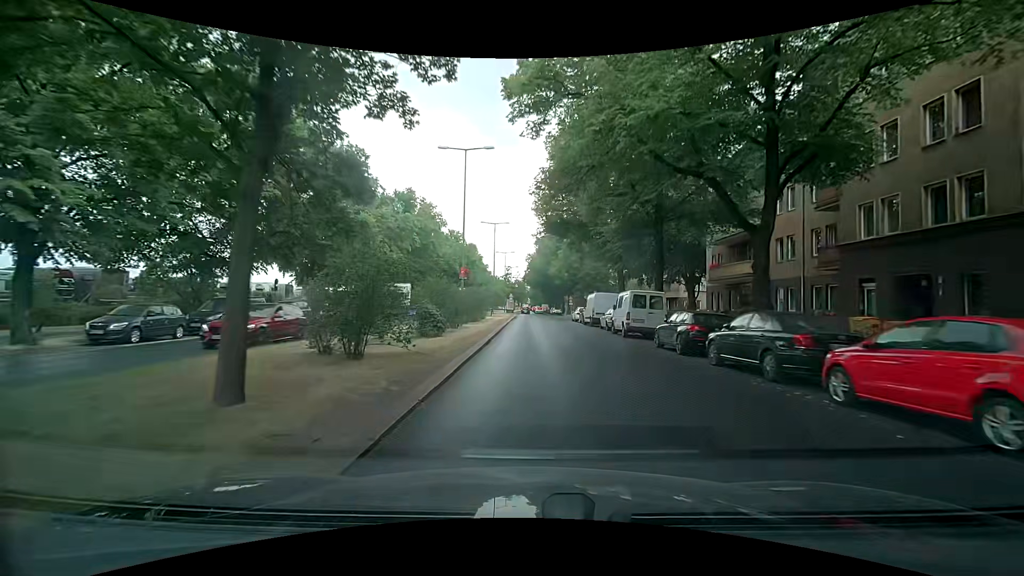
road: primary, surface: asphalt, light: Day
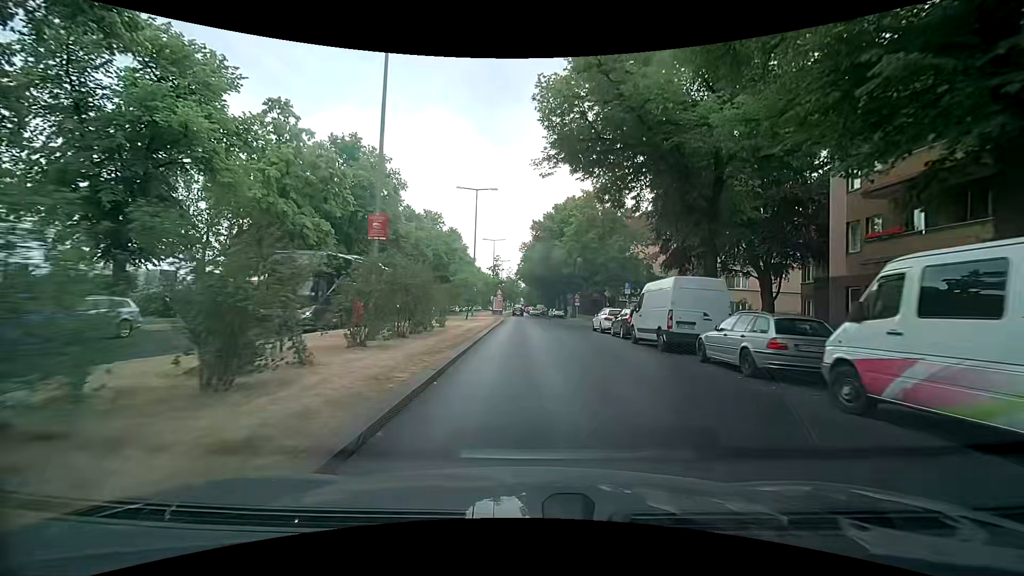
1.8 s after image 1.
(+0.5, +20.0) m; +2°
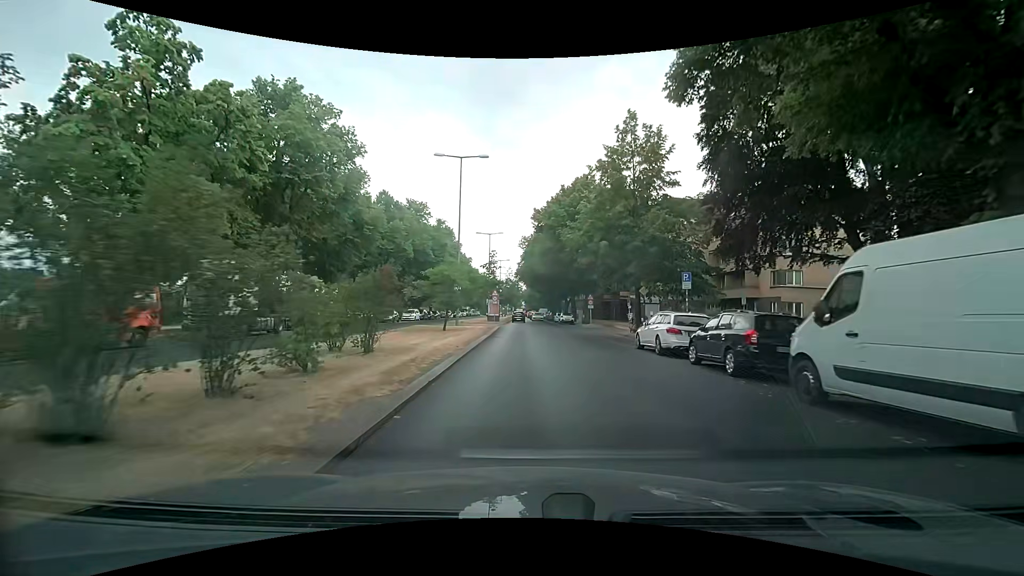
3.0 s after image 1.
(0.0, +12.3) m; 0°
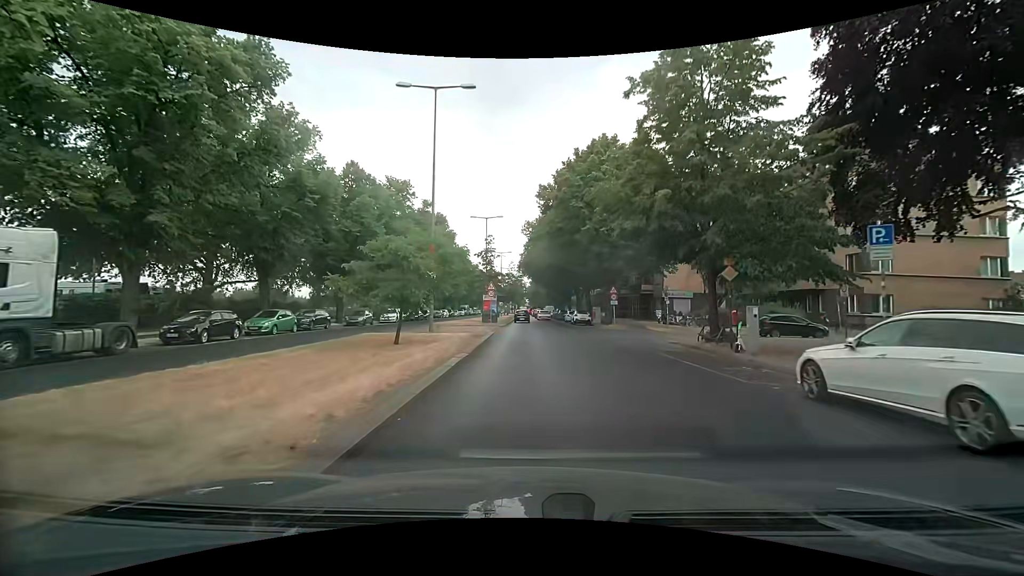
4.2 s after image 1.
(-0.1, +11.8) m; -1°
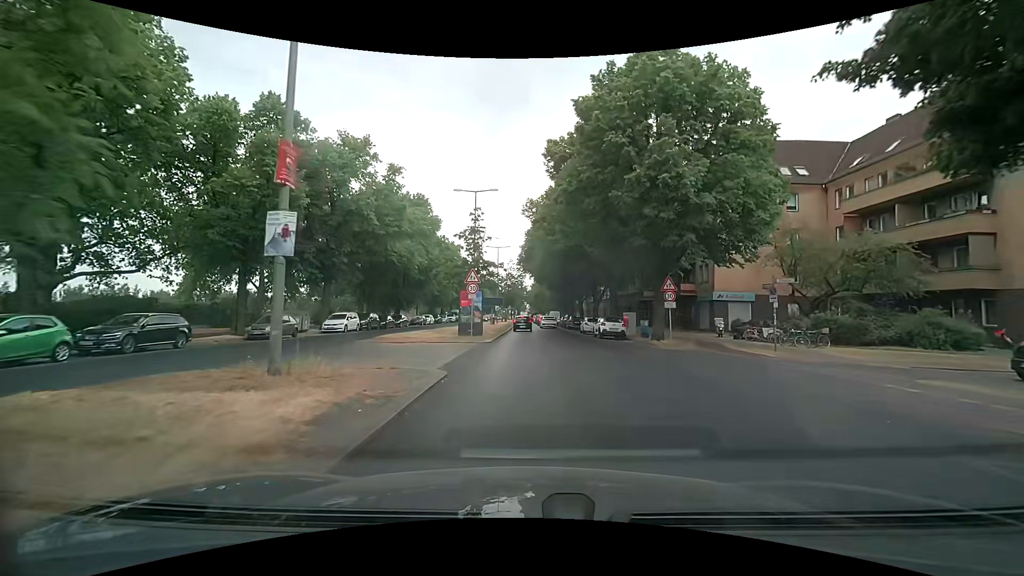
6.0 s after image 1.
(0.0, +16.0) m; 0°
